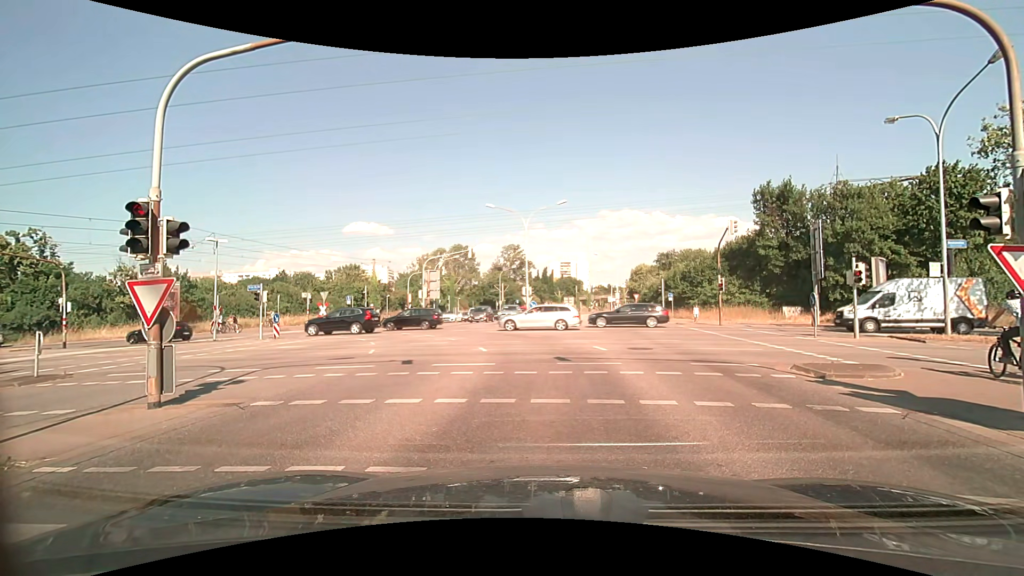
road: secondary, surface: asphalt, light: Day
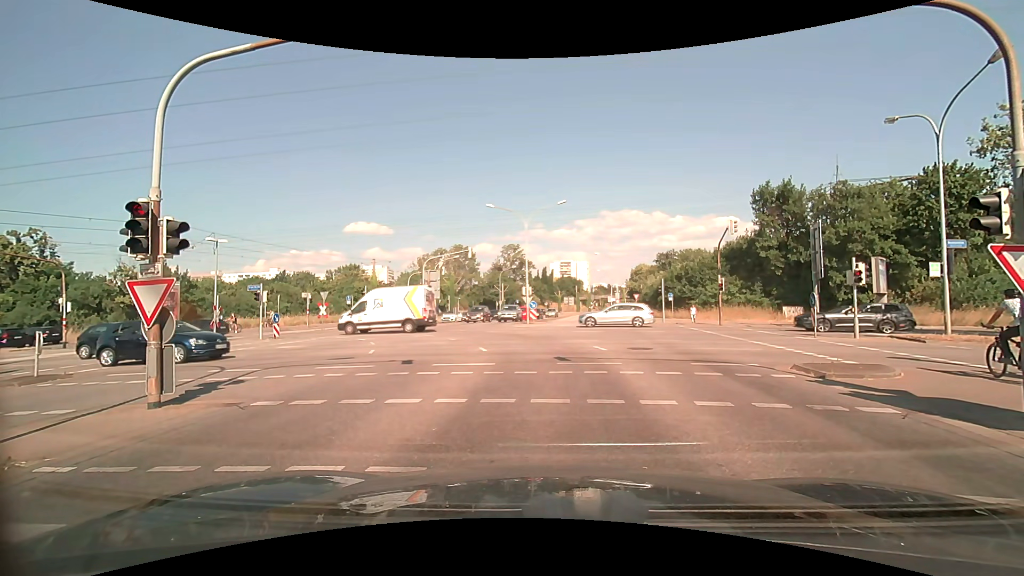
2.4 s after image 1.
(0.0, 0.0) m; 0°
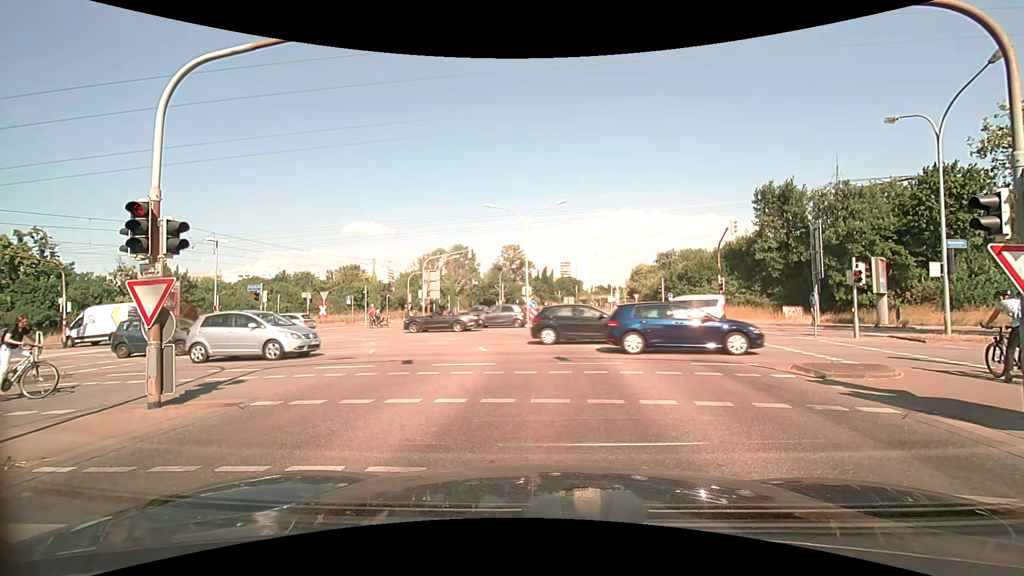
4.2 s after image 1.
(0.0, 0.0) m; 0°
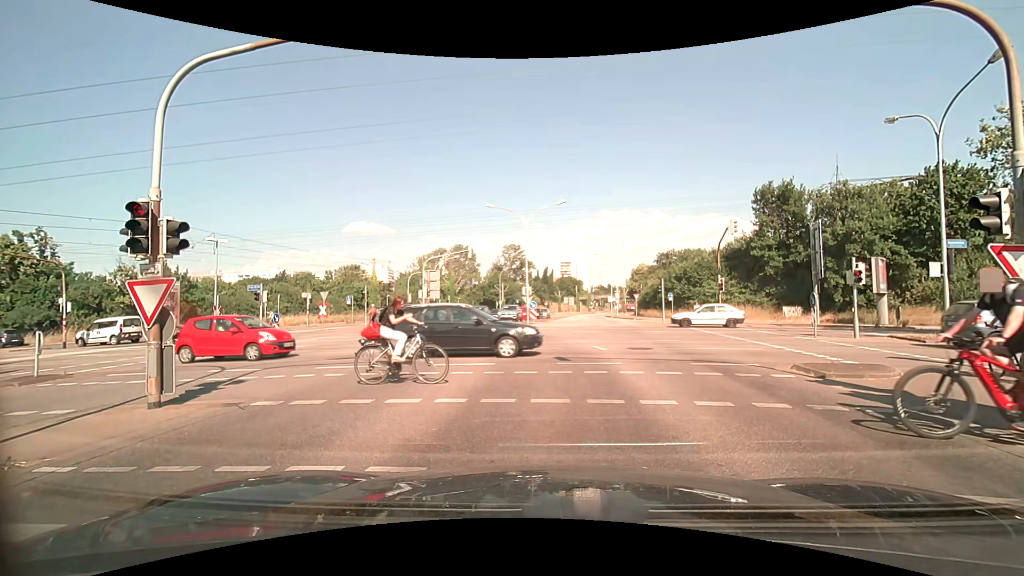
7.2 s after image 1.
(0.0, 0.0) m; 0°
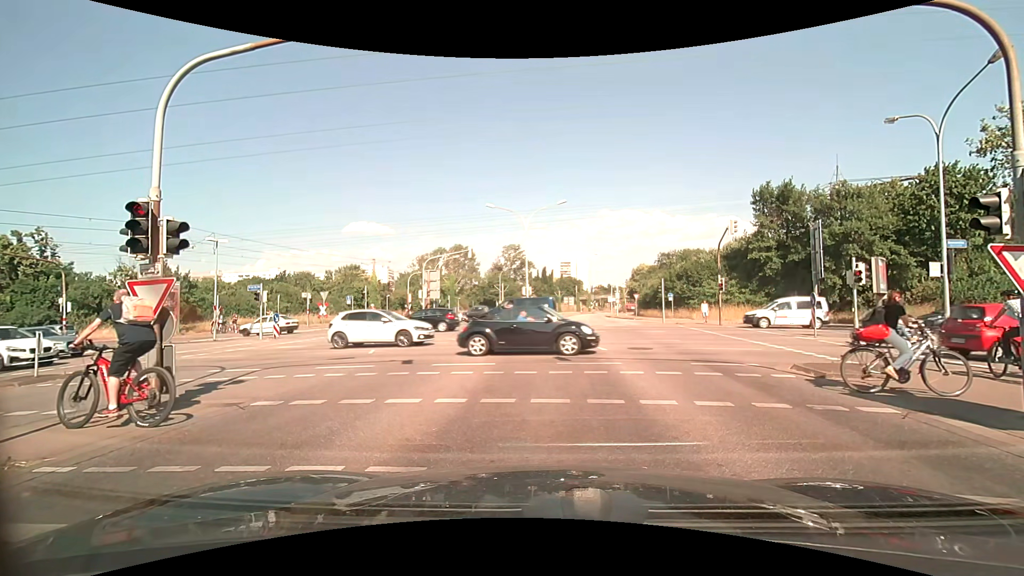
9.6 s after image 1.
(0.0, 0.0) m; 0°
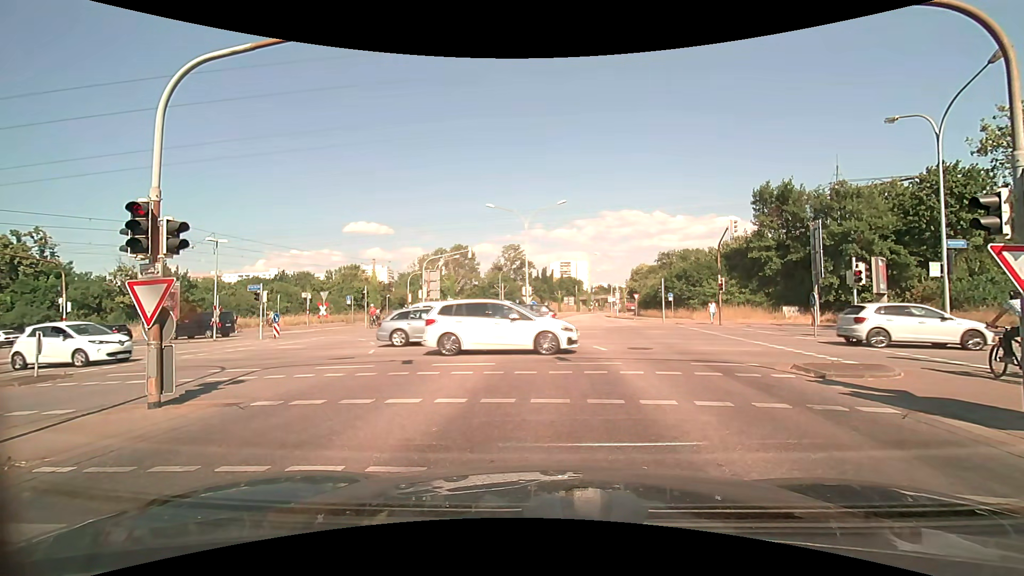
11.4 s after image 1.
(0.0, 0.0) m; 0°
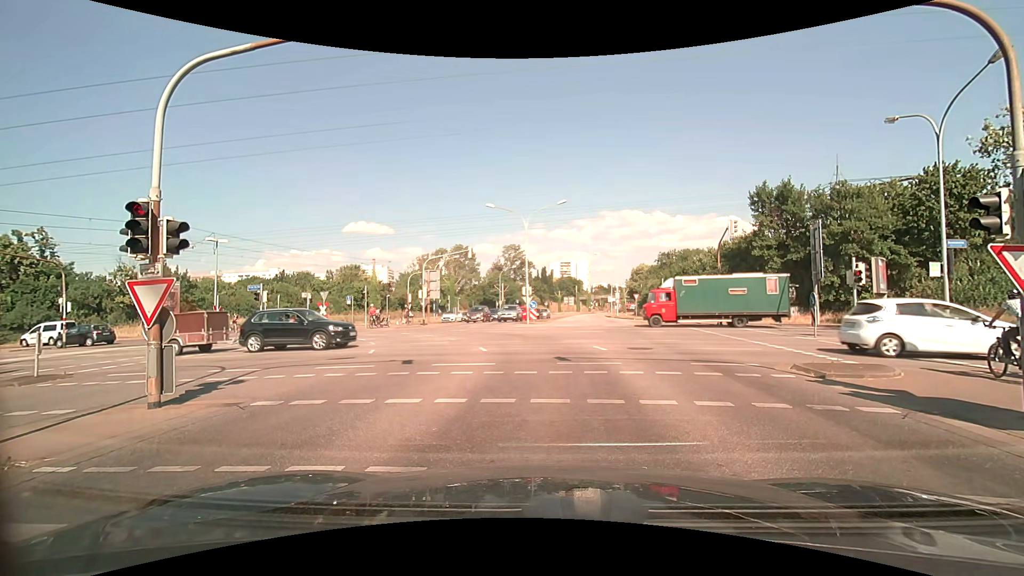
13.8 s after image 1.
(0.0, 0.0) m; 0°
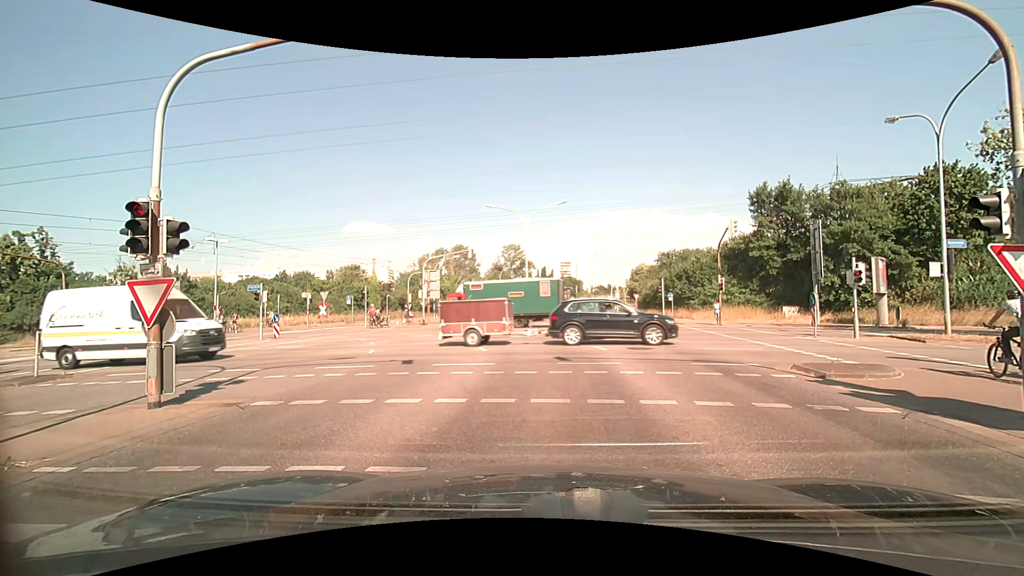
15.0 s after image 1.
(0.0, 0.0) m; 0°
(0, +10) (0, +20) (-3, +29) (-10, +36) (-20, +39) (-30, +41) (-40, +42) (-50, +44) (-59, +45) (-69, +47) m
